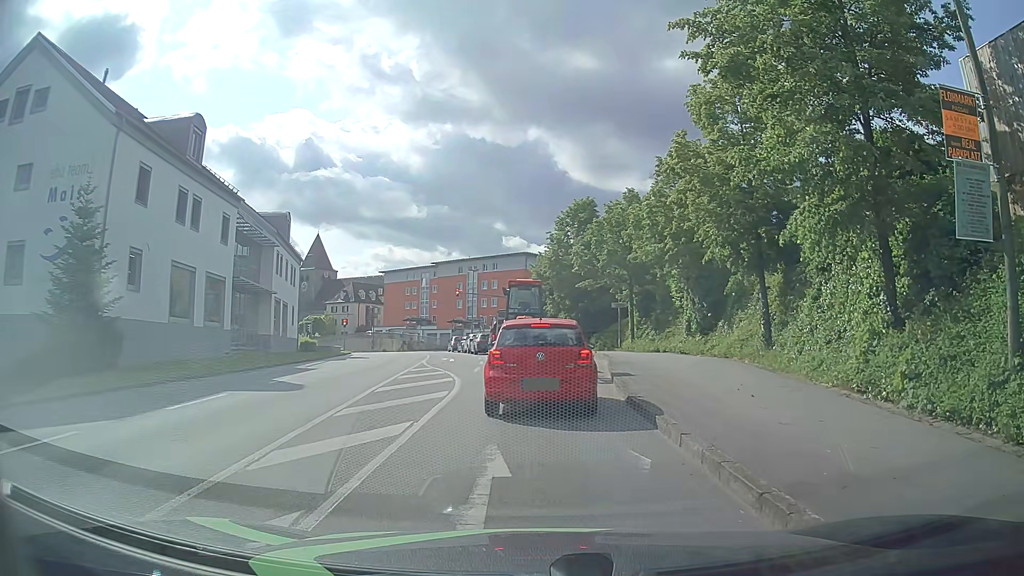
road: tertiary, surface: asphalt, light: Day
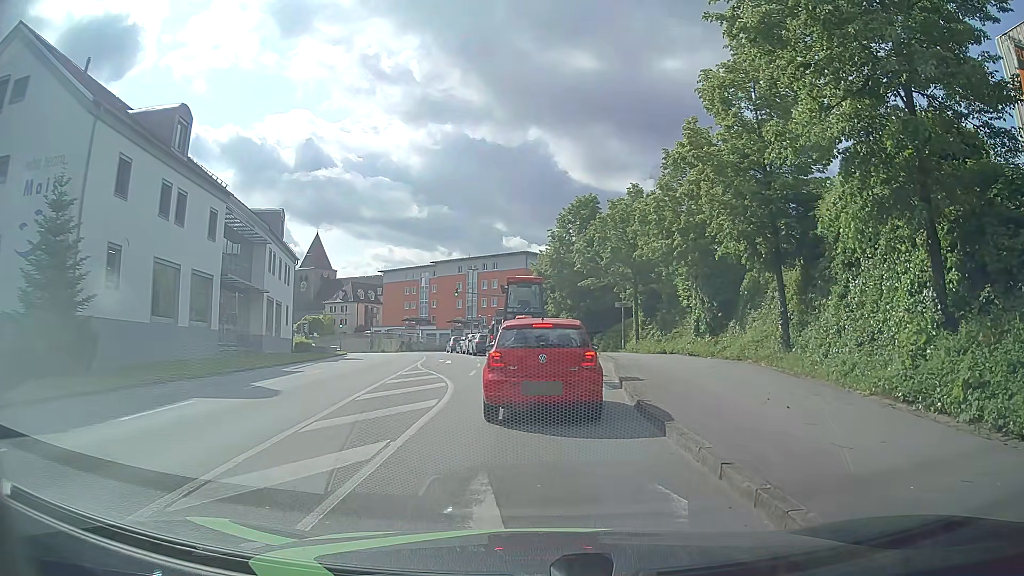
(0.0, +1.6) m; 0°
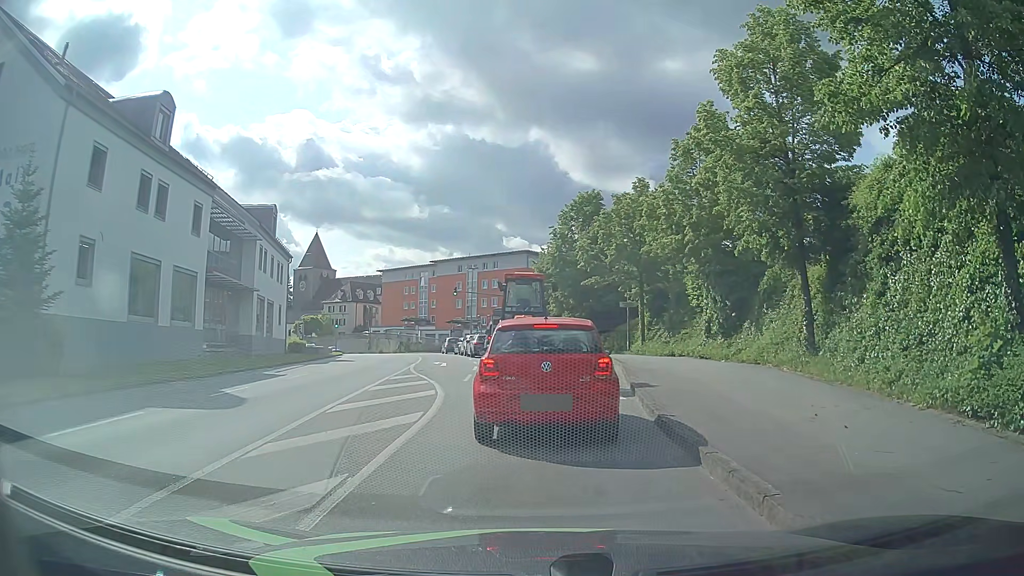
(0.0, +1.8) m; 0°
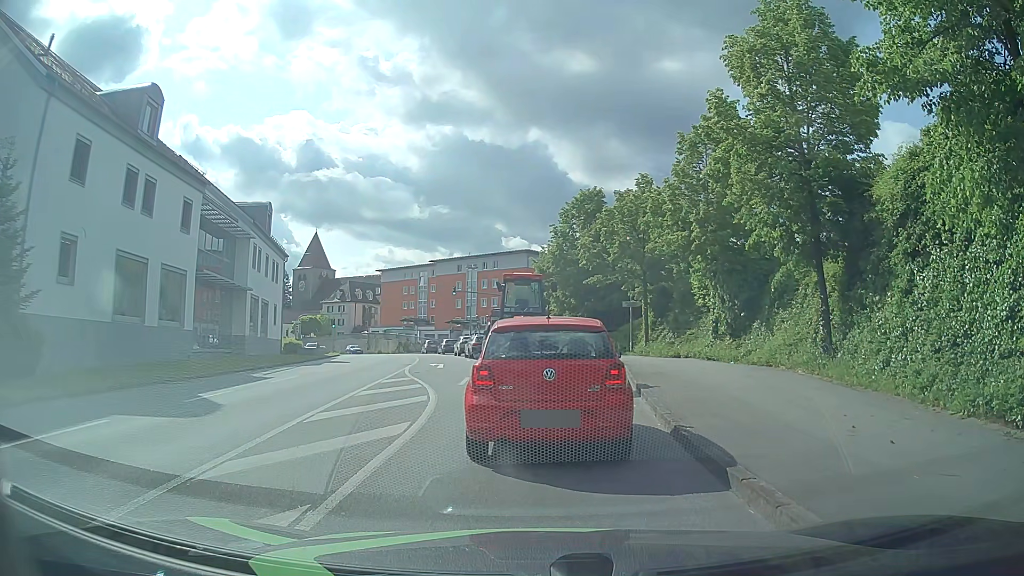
(0.0, +1.1) m; 0°
